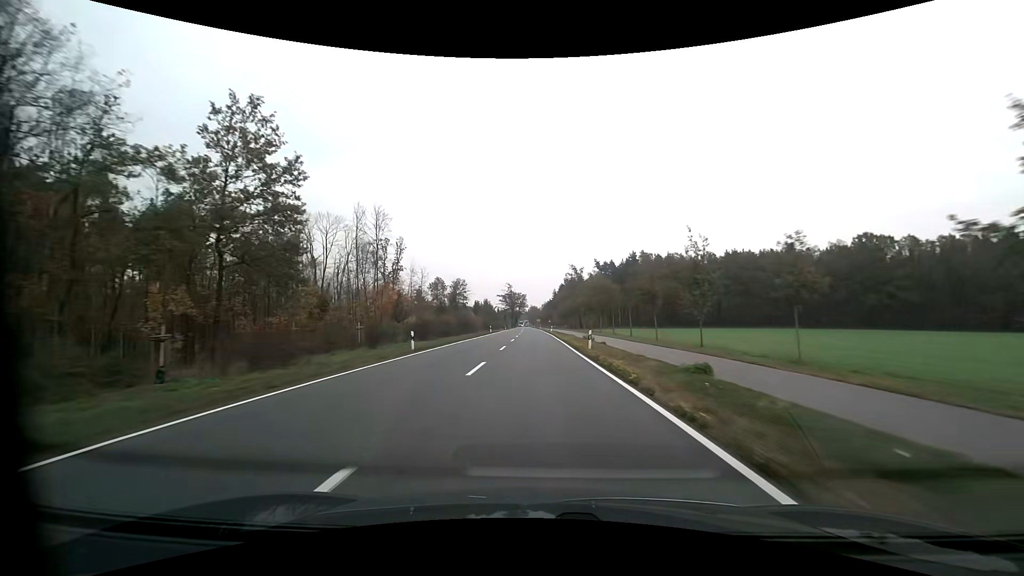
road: primary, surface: asphalt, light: Day
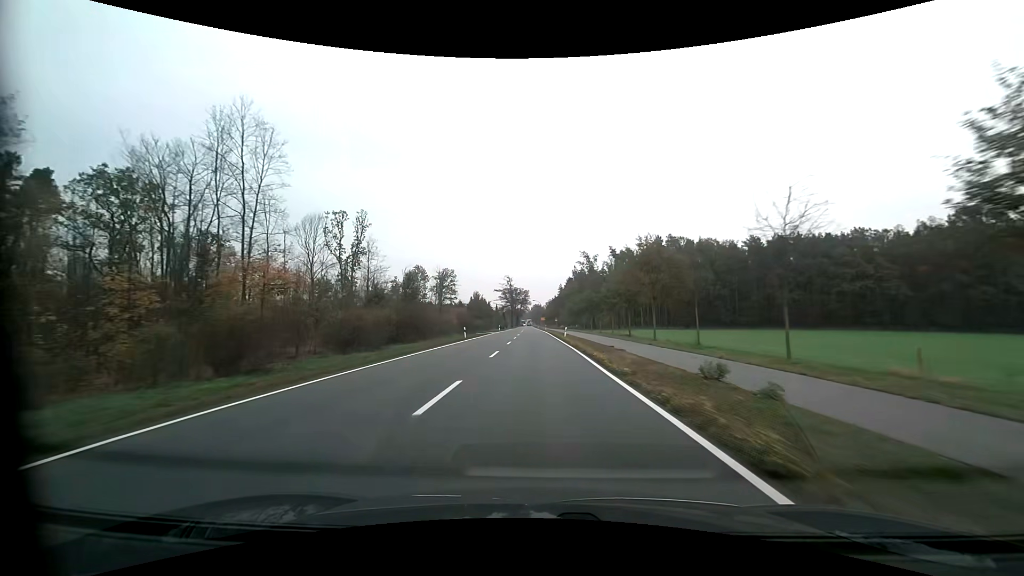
(-0.1, +29.2) m; 0°
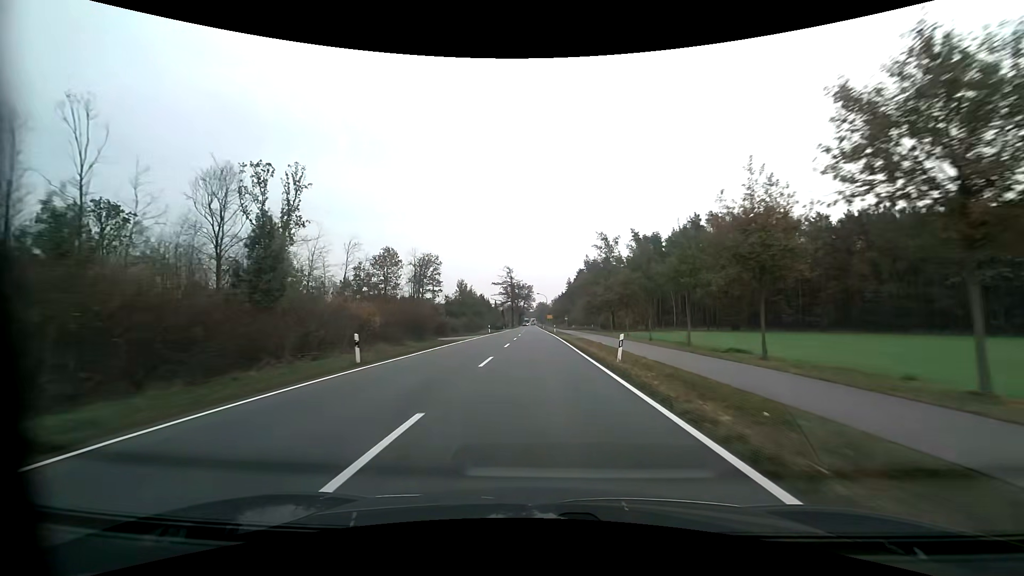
(-0.2, +27.7) m; -1°
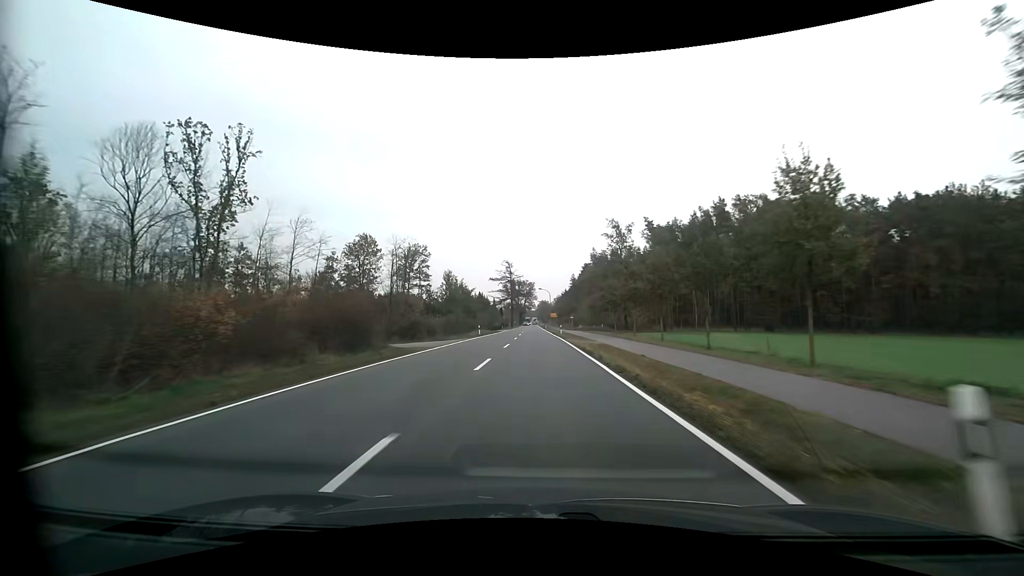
(0.0, +13.3) m; 0°
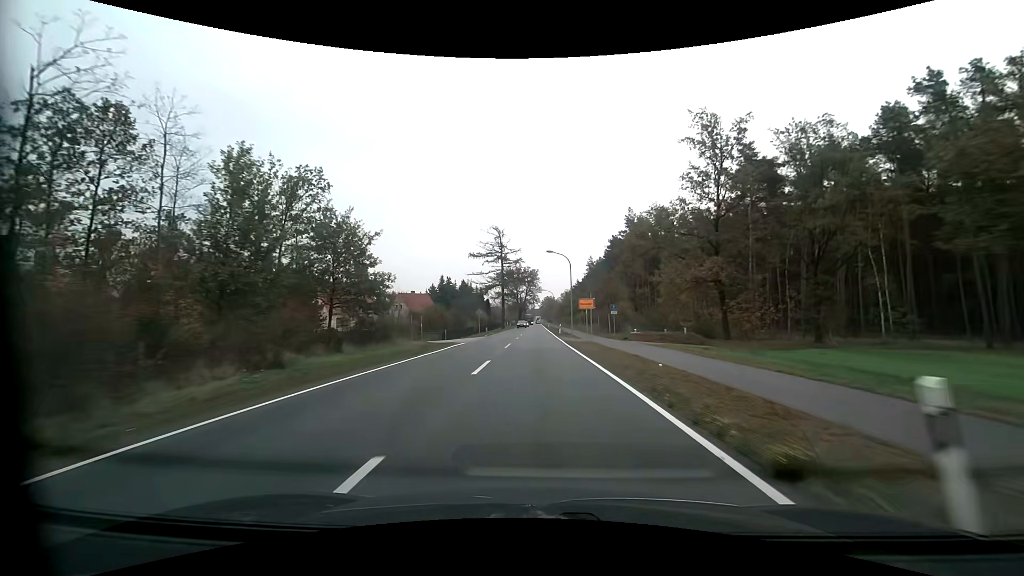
(-0.4, +49.2) m; 0°
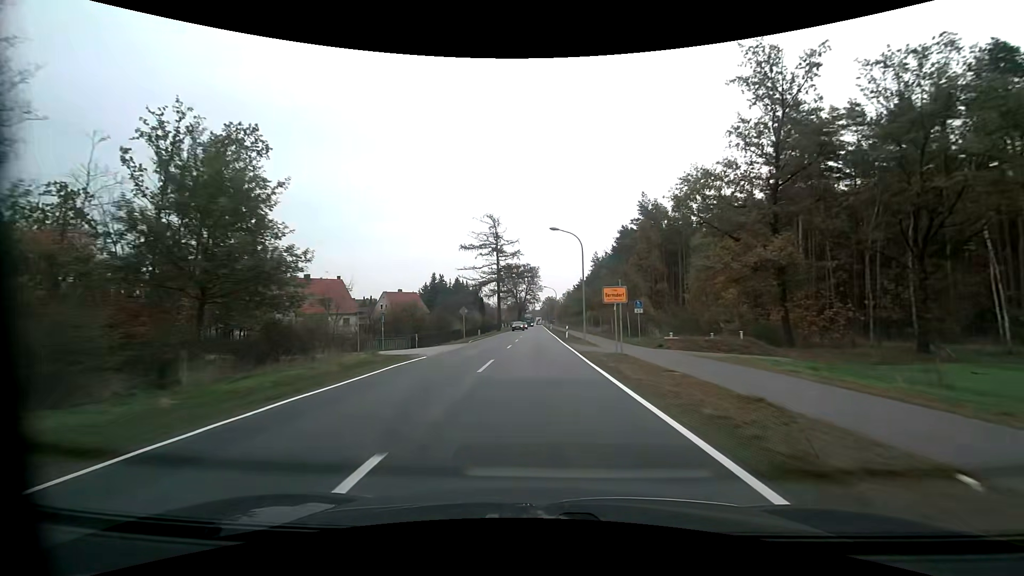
(0.0, +11.4) m; 0°
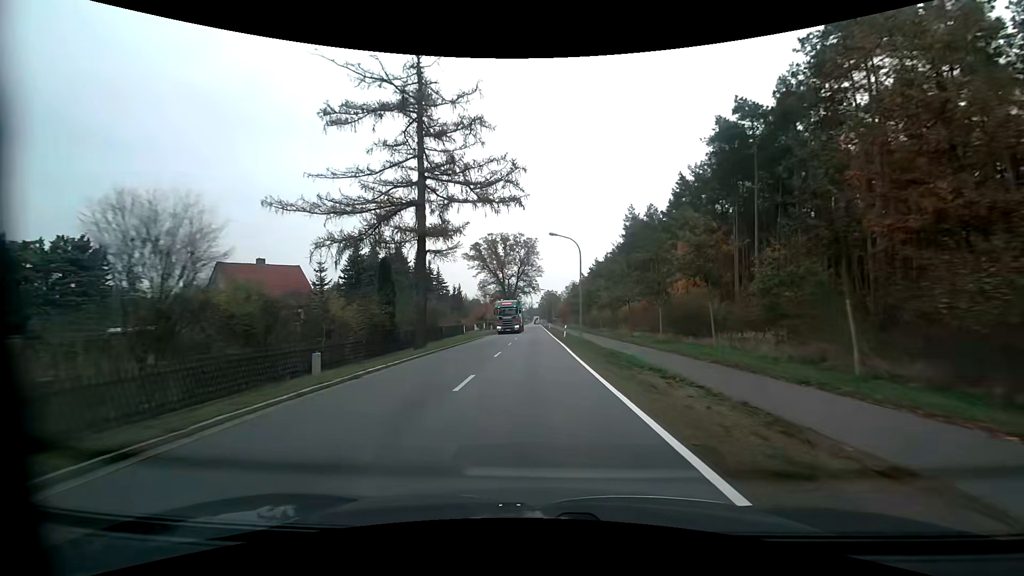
(0.0, +51.4) m; 0°
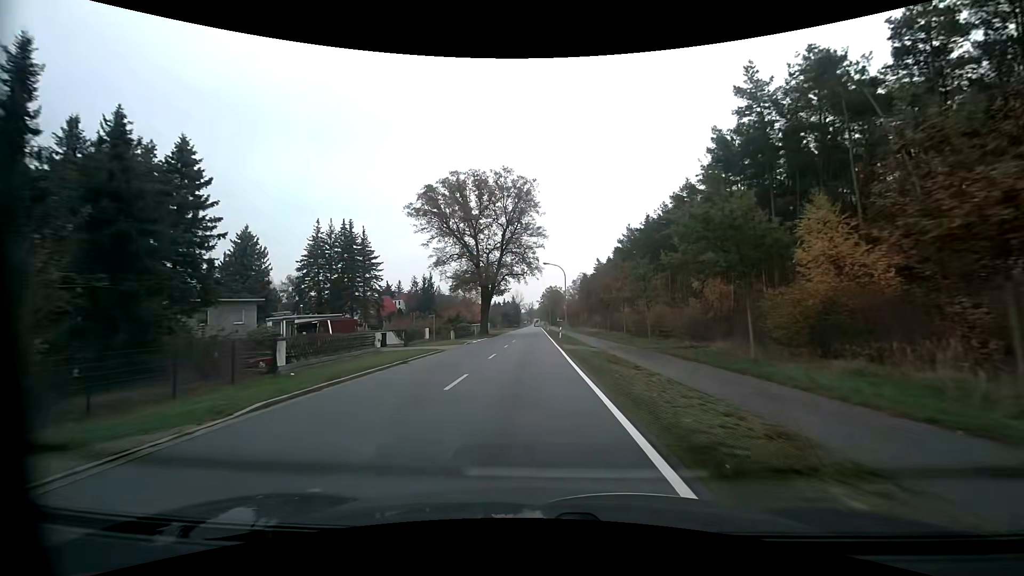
(+0.1, +44.3) m; 0°
(0, +10) (0, +20) (0, +30) (0, +40) (0, +50) (0, +60) (0, +70) (0, +80) (0, +90) (0, +100) m
